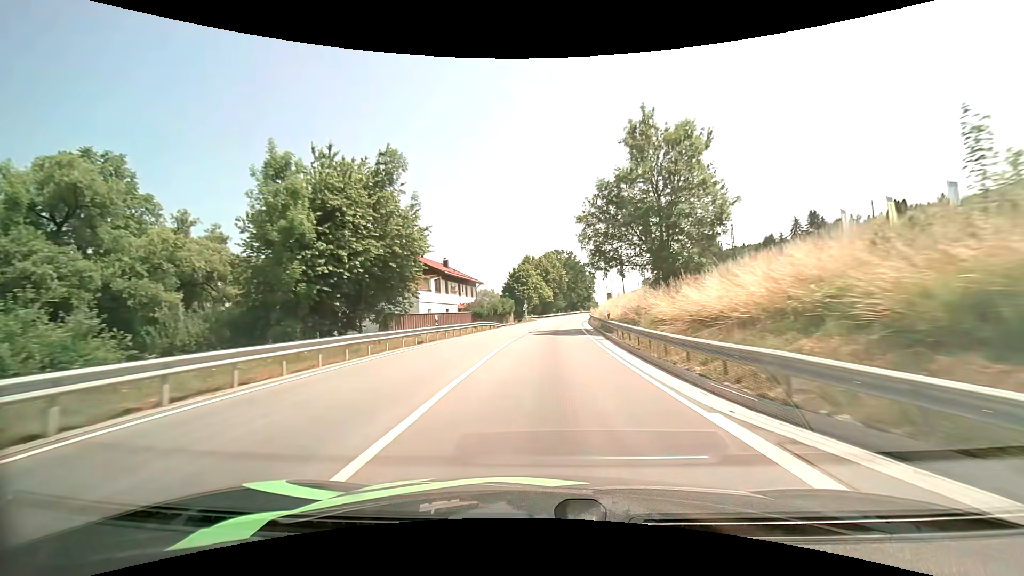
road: primary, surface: asphalt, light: Day
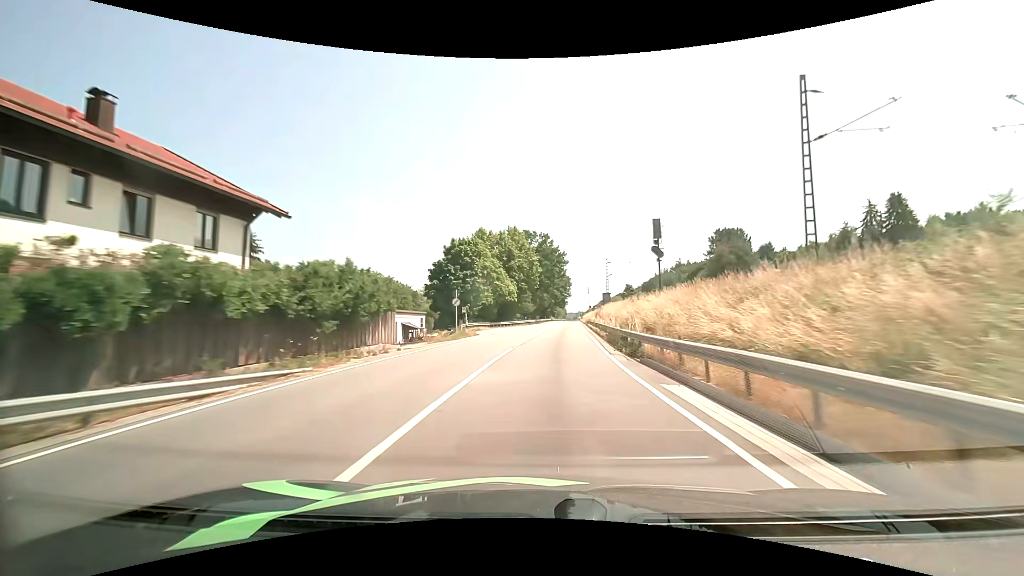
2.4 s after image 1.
(+1.3, +43.4) m; +4°
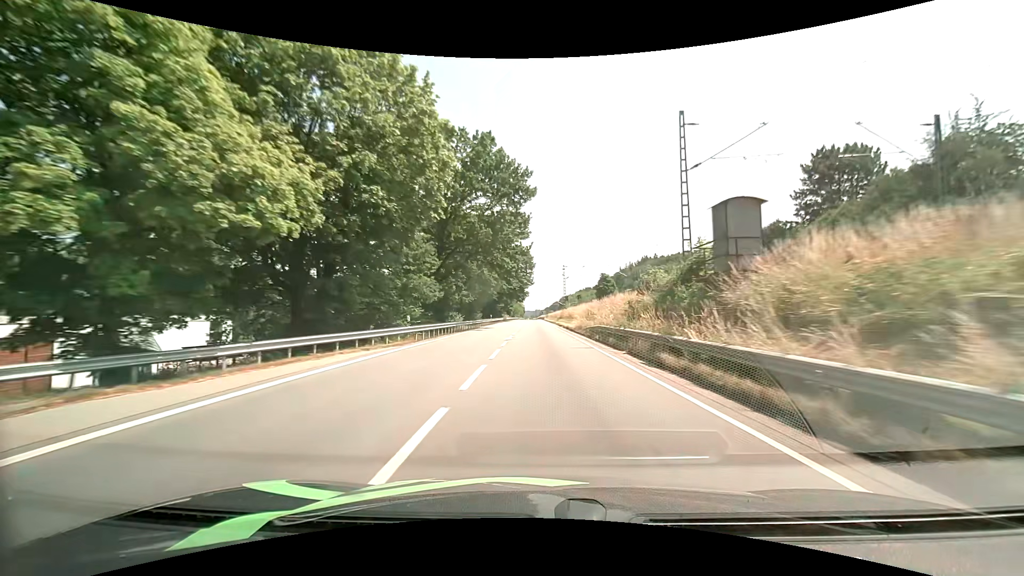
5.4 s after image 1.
(+2.4, +56.6) m; +5°
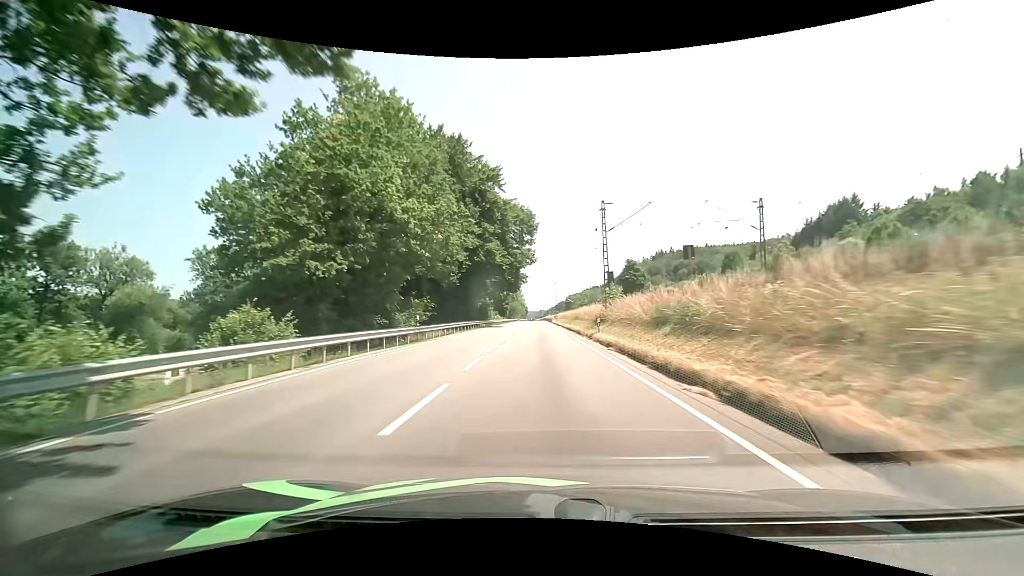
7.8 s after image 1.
(-0.1, +47.1) m; 0°
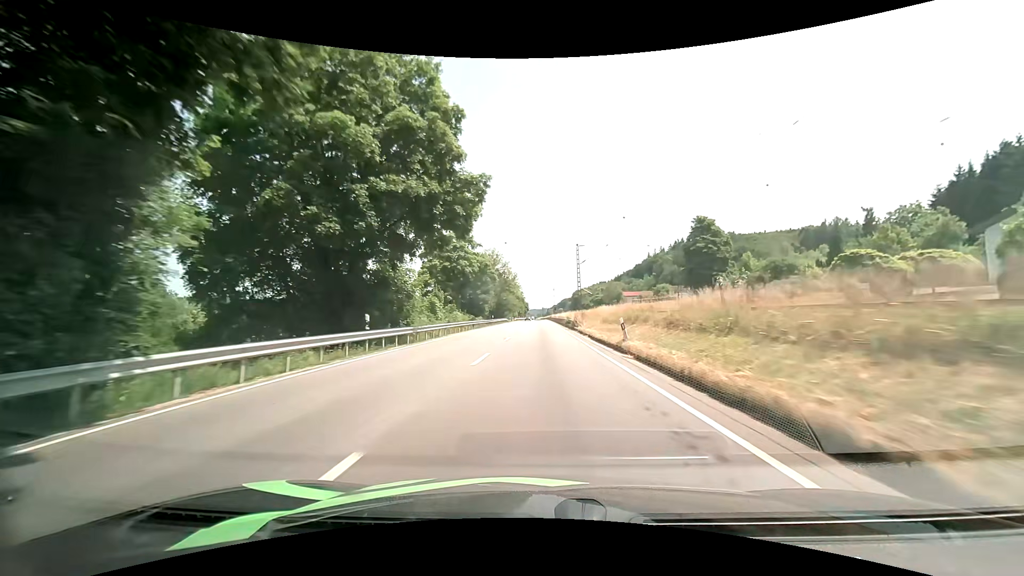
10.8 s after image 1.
(-0.2, +60.6) m; 0°
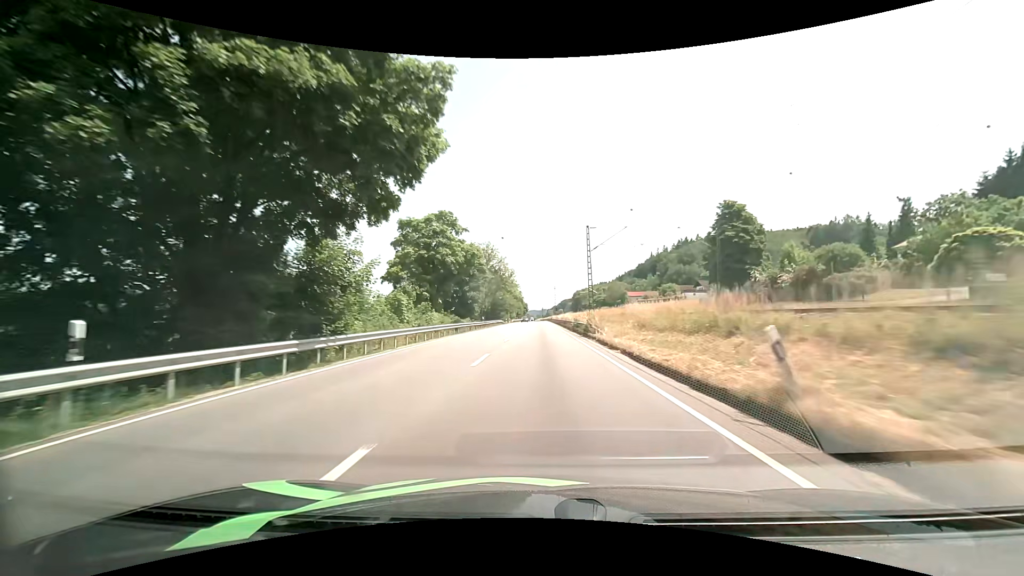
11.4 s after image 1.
(0.0, +12.2) m; 0°
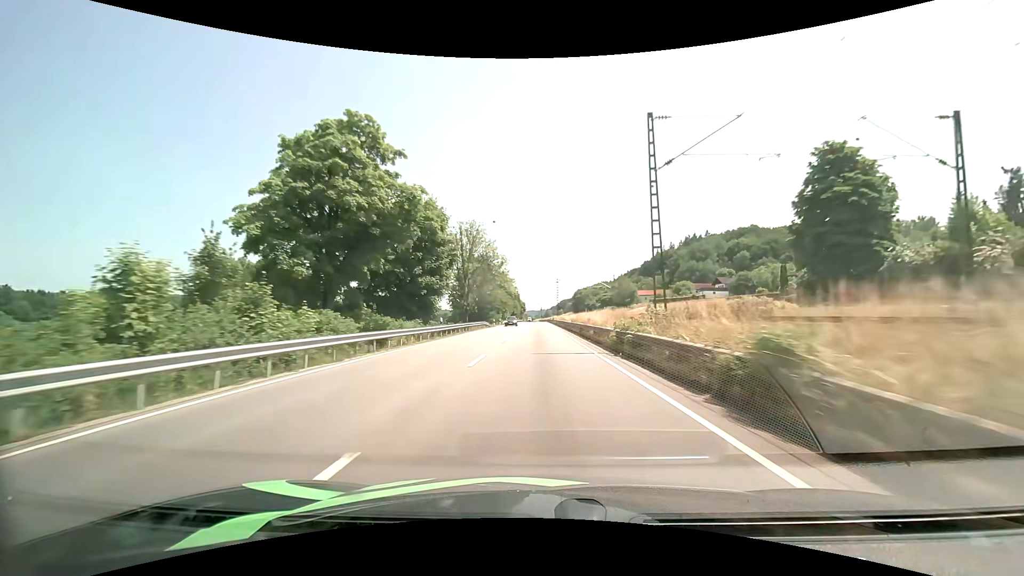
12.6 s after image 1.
(0.0, +24.7) m; 0°
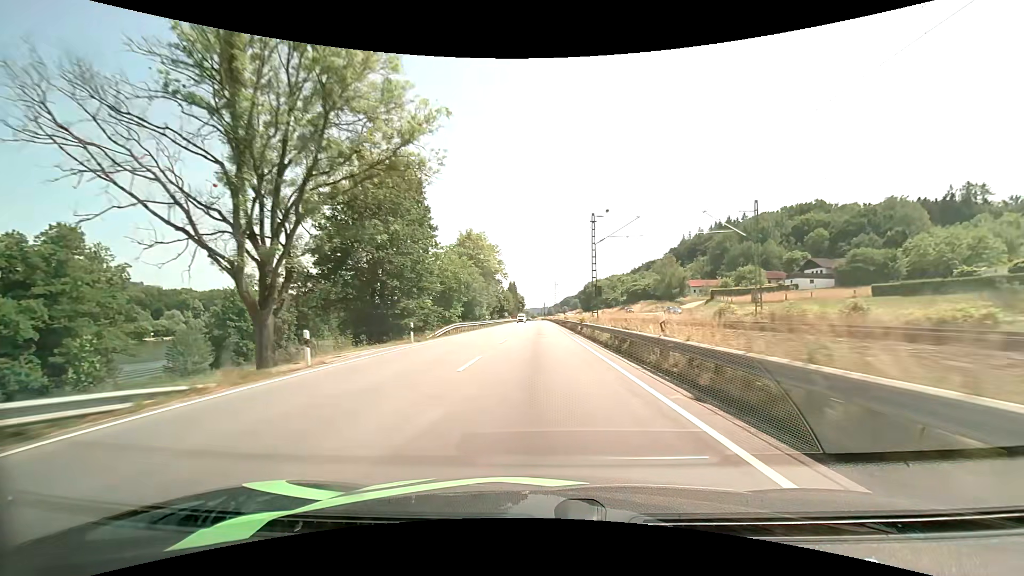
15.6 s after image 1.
(+0.1, +62.5) m; 0°
(0, +10) (0, +20) (0, +30) (0, +40) (0, +50) (0, +60) (0, +70) (0, +80) (0, +90) (0, +100) m
